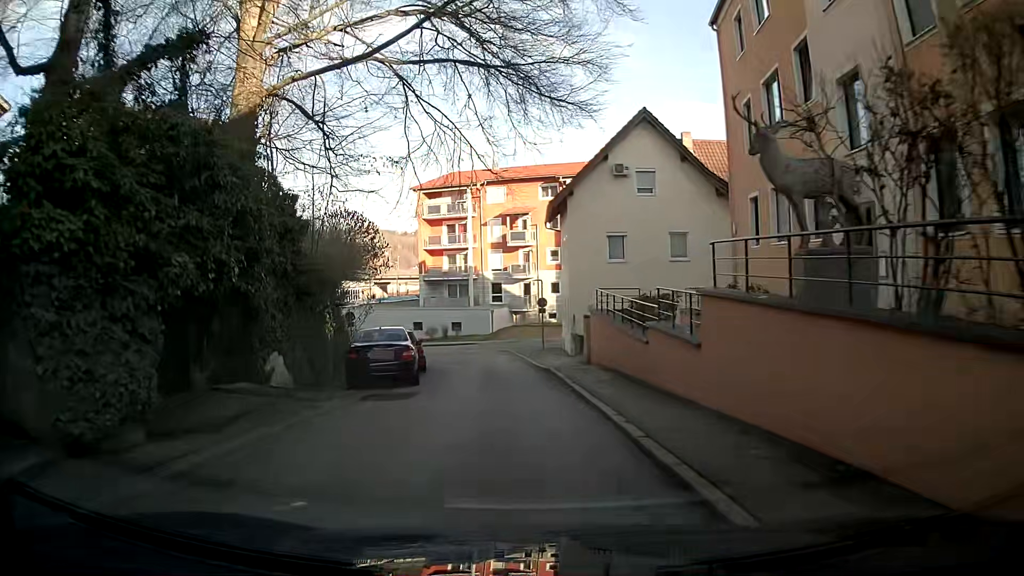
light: Day
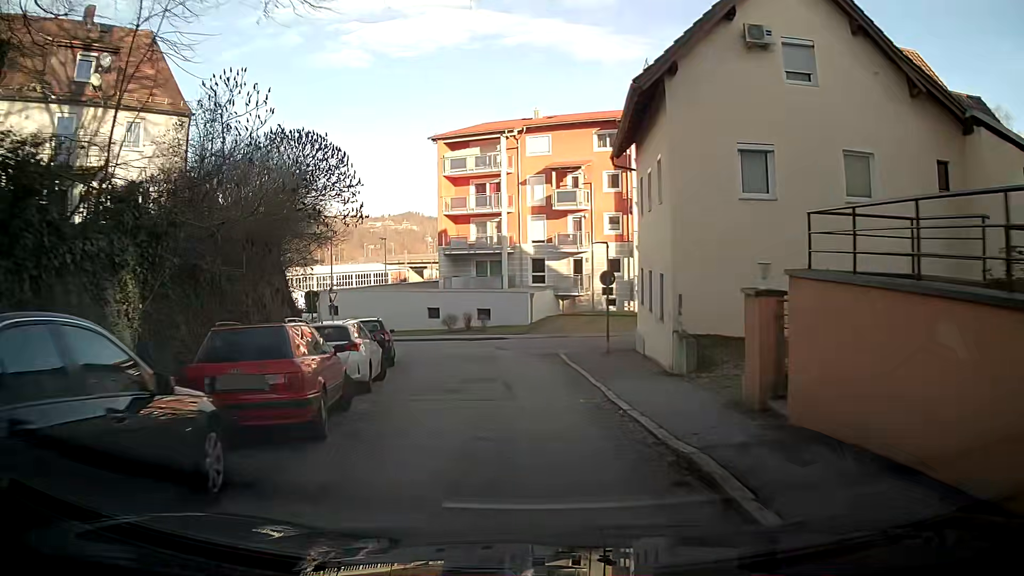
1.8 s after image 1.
(-0.5, +14.2) m; -3°
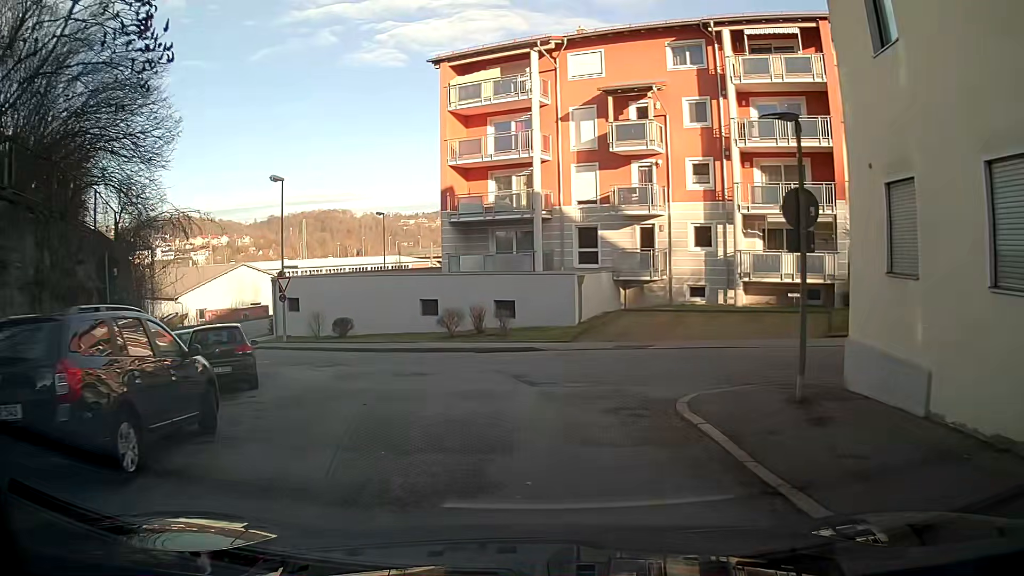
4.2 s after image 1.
(-0.3, +15.3) m; -3°
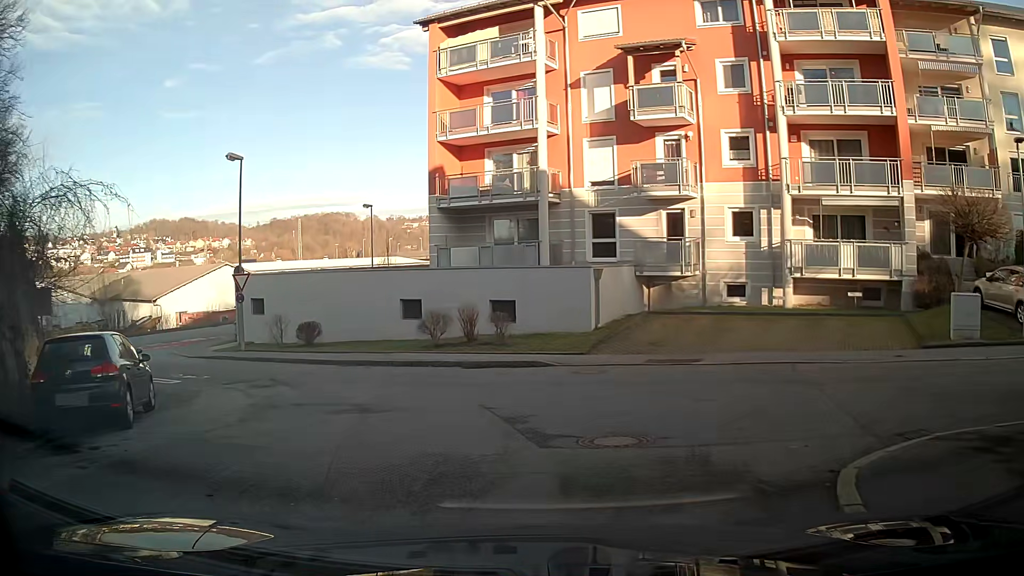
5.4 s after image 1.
(0.0, +5.3) m; 0°
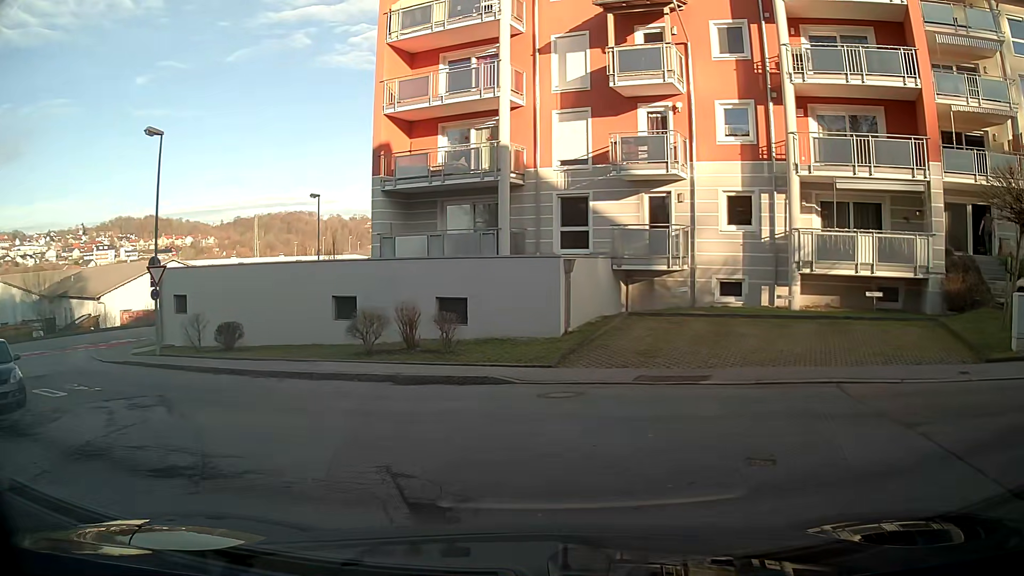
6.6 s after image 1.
(+0.1, +3.9) m; +5°
(+5, +8) (+15, +8) (+25, +7) (+35, +6) (+45, +3) (+54, 0) (+63, -4) (+73, -7) (+82, -10) (+92, -13) m
